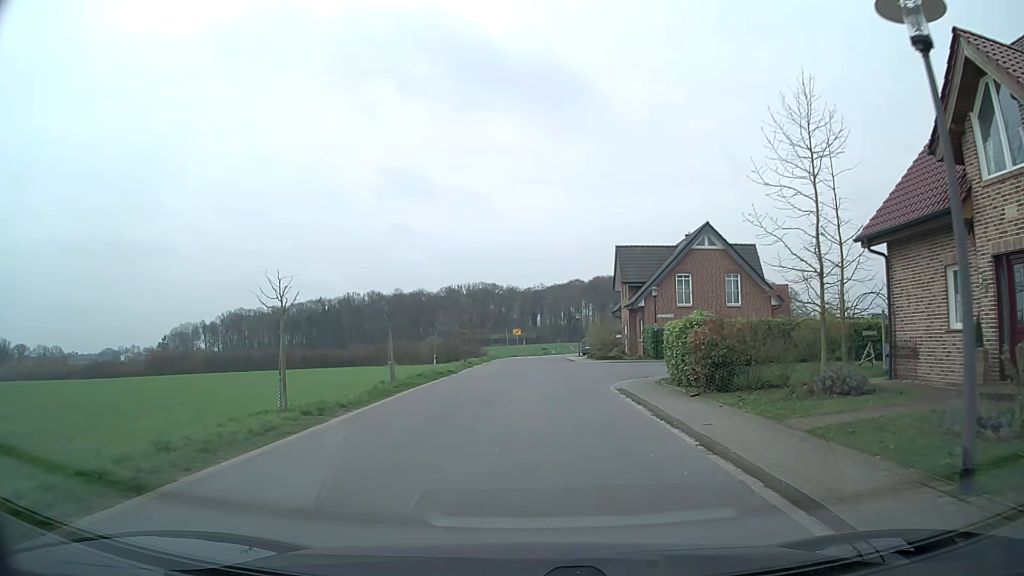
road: residential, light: Day
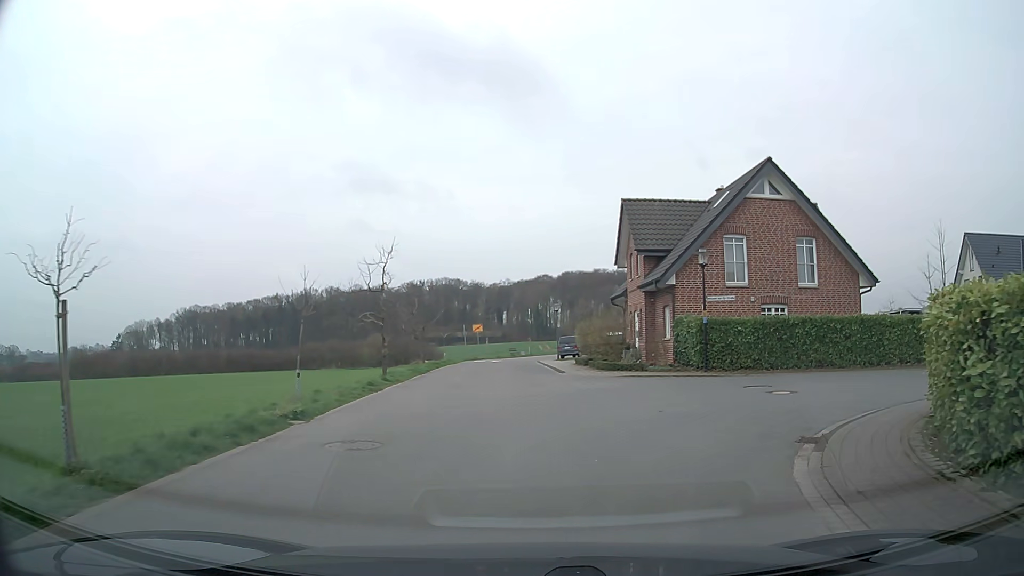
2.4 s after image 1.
(+0.1, +16.1) m; +3°
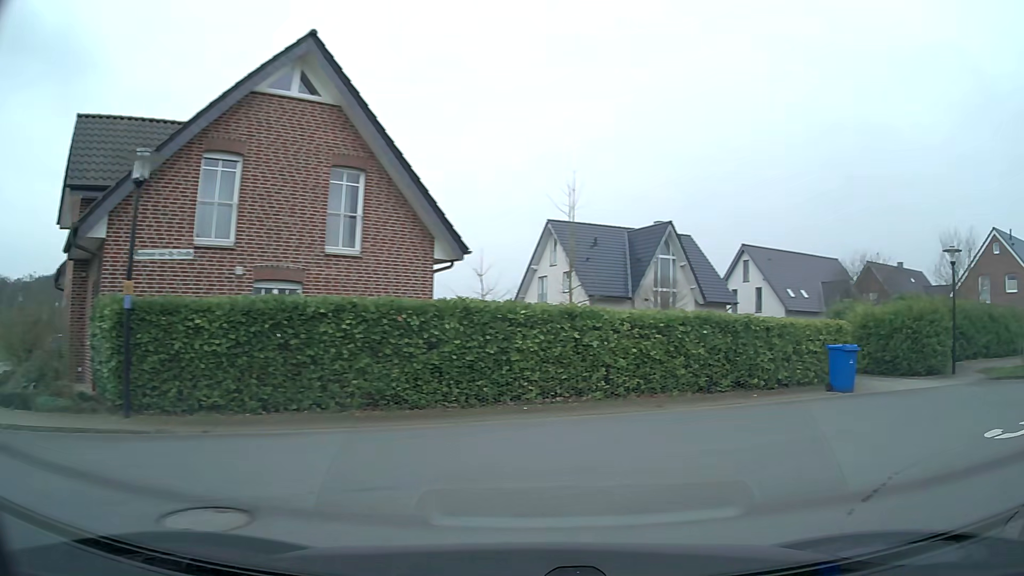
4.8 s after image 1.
(+3.4, +12.3) m; +41°
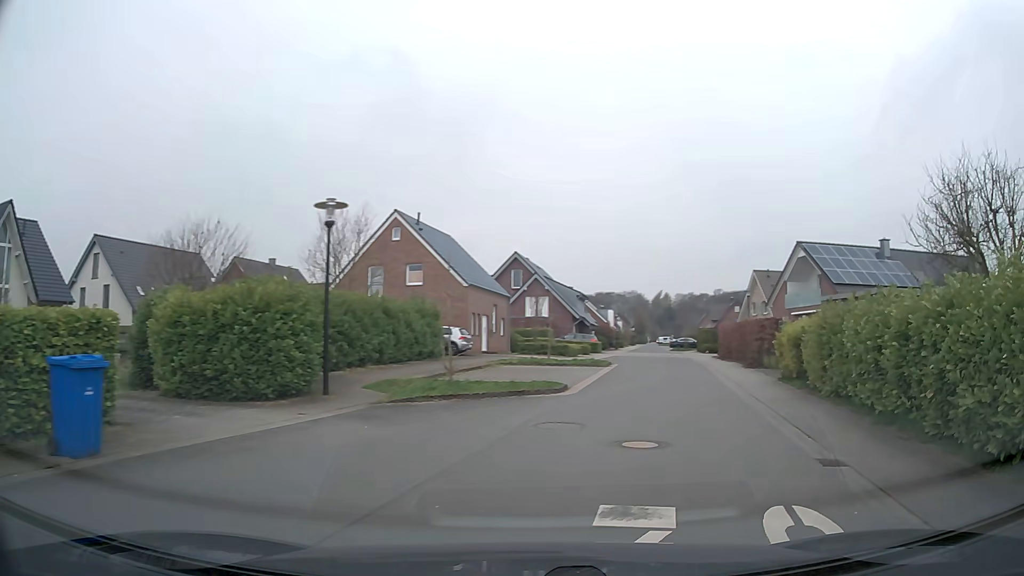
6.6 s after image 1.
(+4.0, +7.6) m; +54°
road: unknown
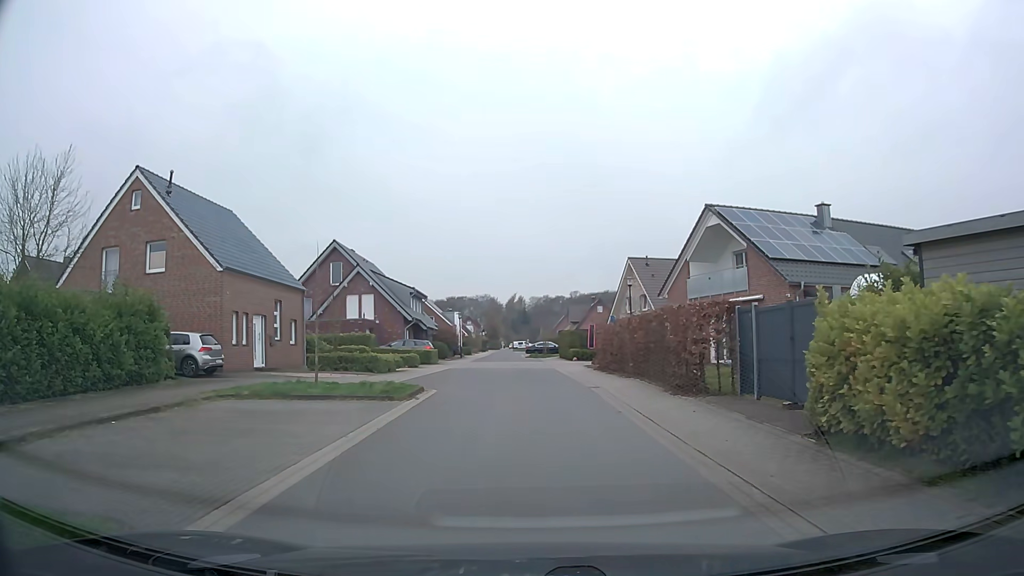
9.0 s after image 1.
(+2.4, +13.0) m; +13°
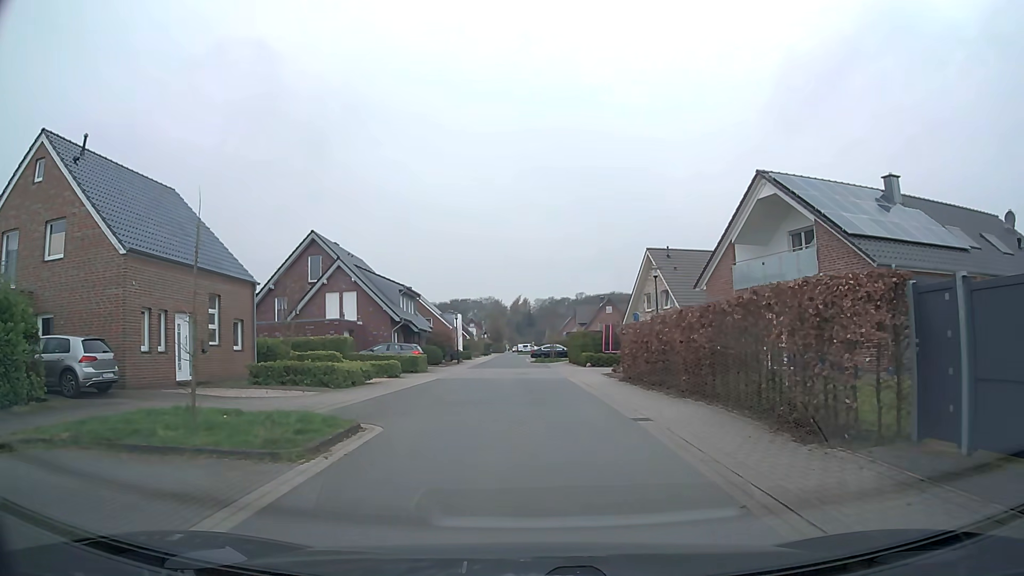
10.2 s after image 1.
(0.0, +7.0) m; 0°
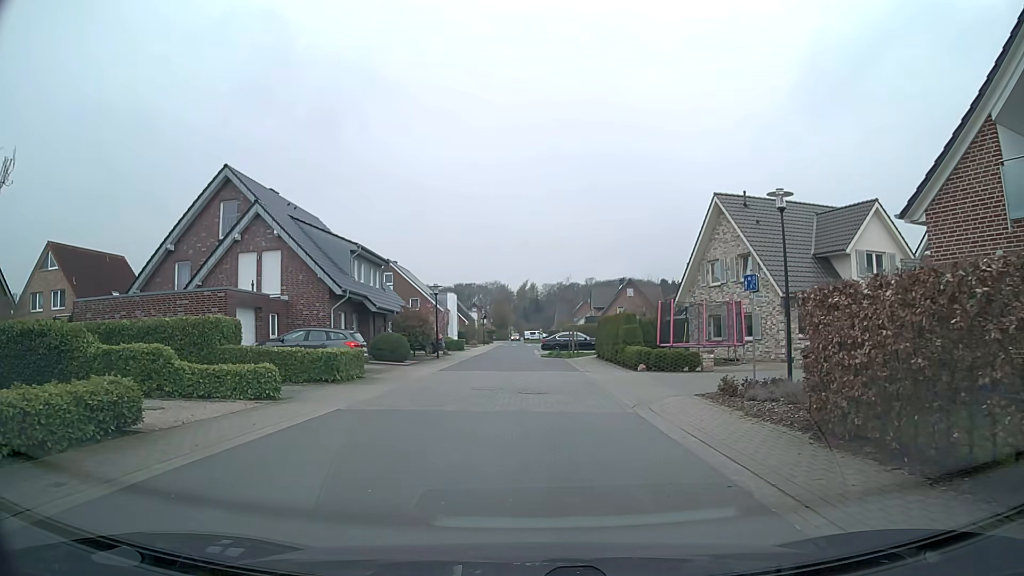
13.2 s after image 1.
(-0.2, +16.4) m; -1°
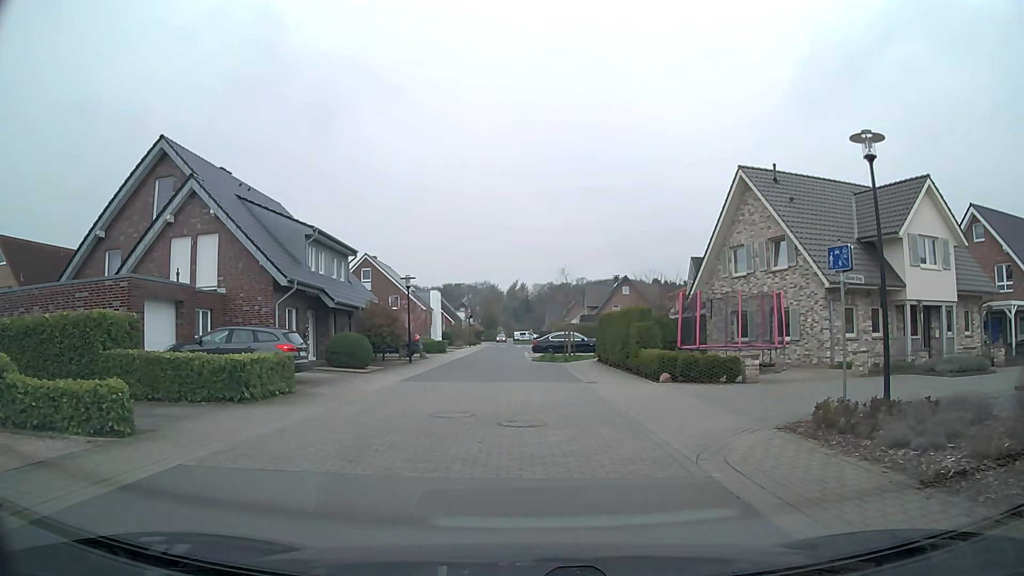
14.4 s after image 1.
(0.0, +5.8) m; +1°
